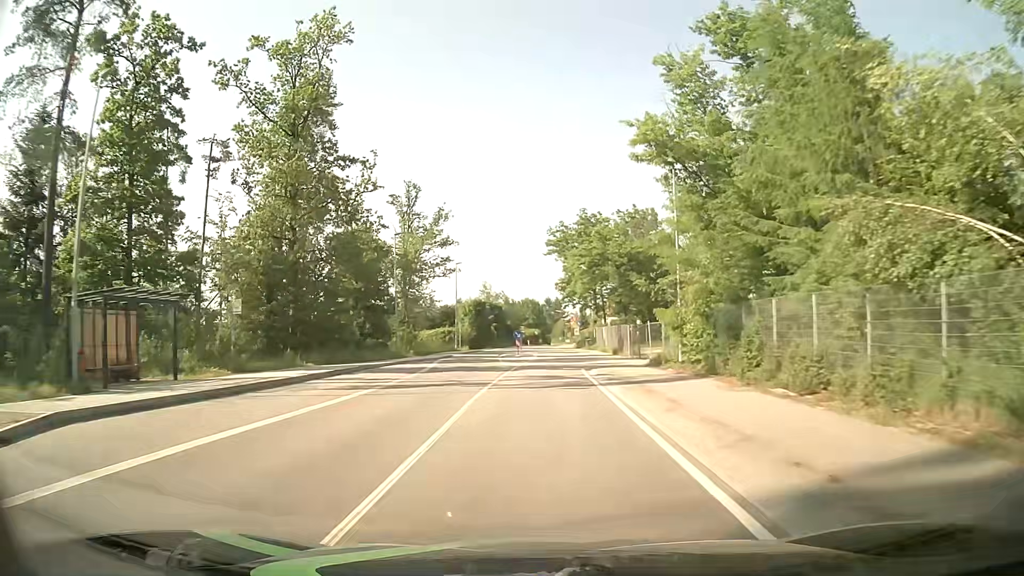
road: tertiary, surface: asphalt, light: Day
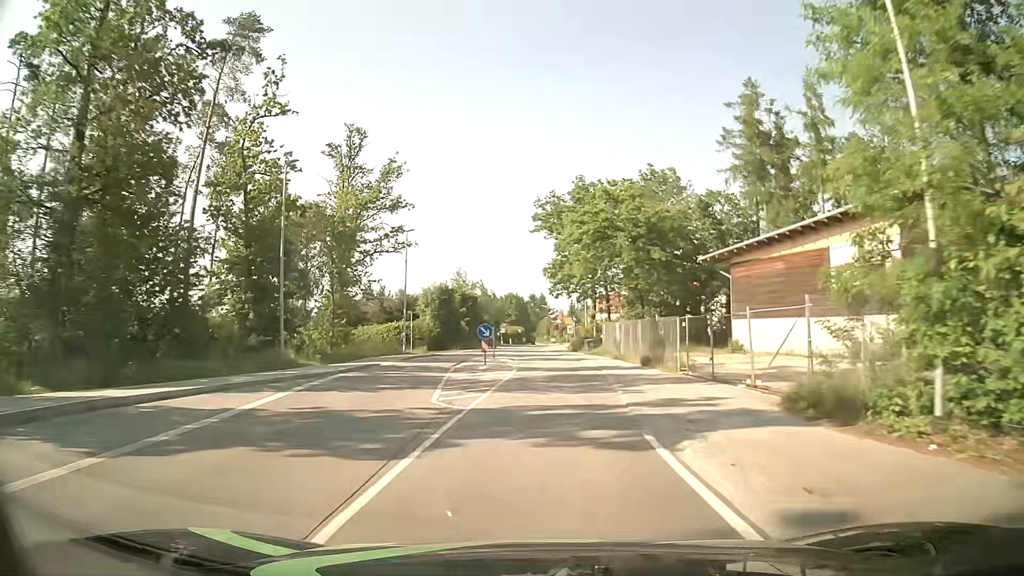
(+0.1, +18.4) m; +2°
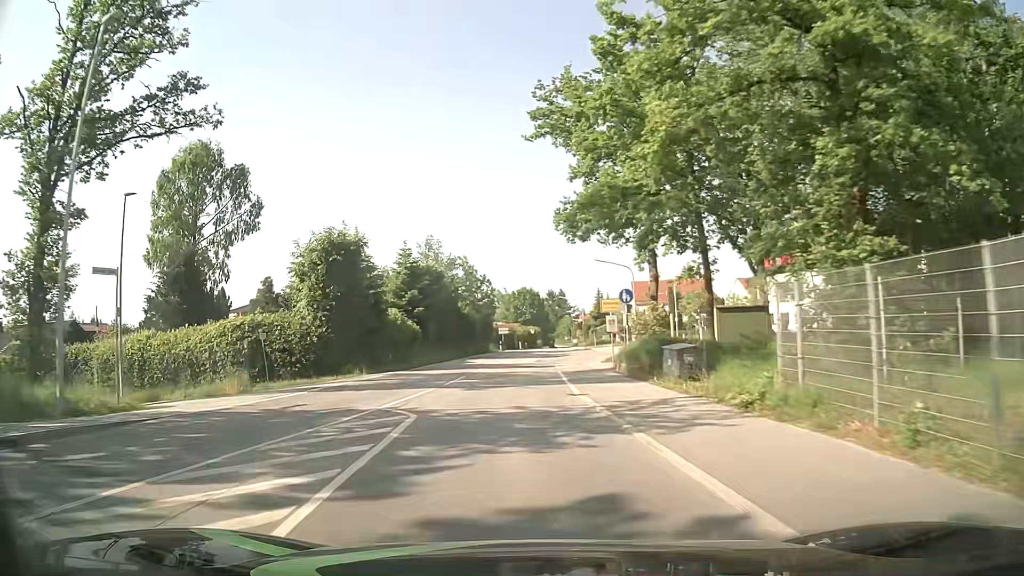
(+0.7, +33.8) m; -2°
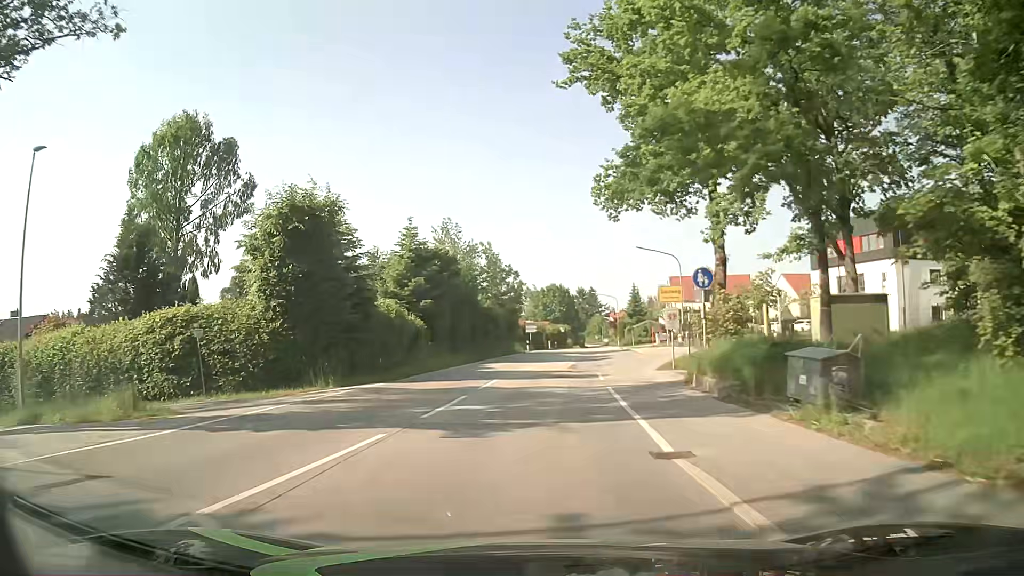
(-0.2, +8.0) m; -2°
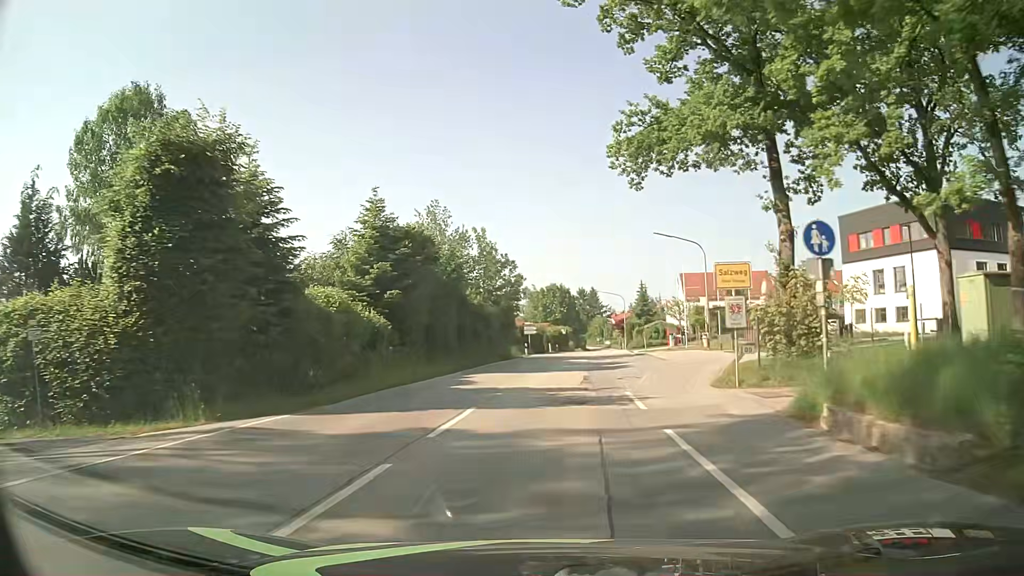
(-0.1, +7.9) m; 0°
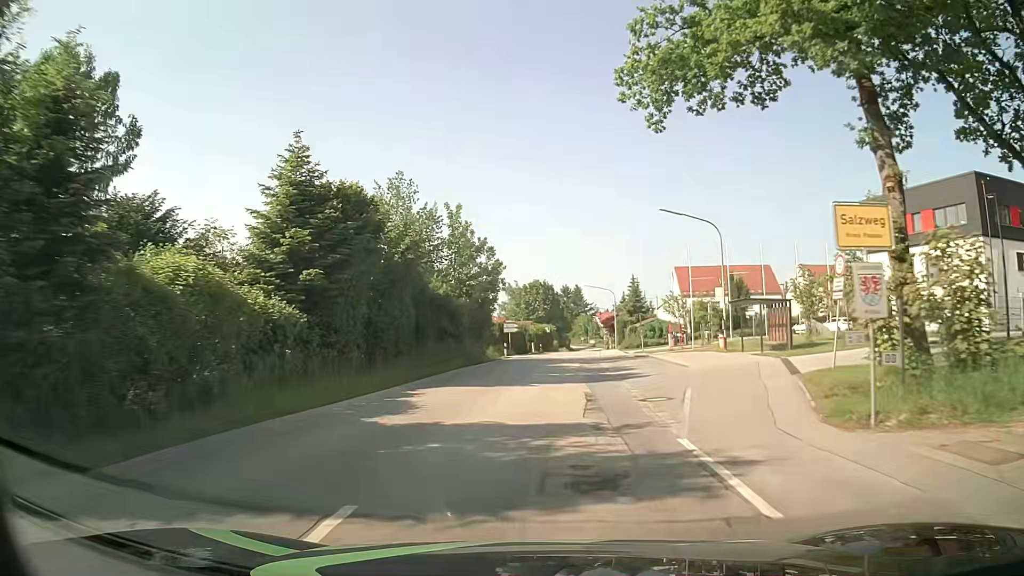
(+0.1, +7.9) m; +2°
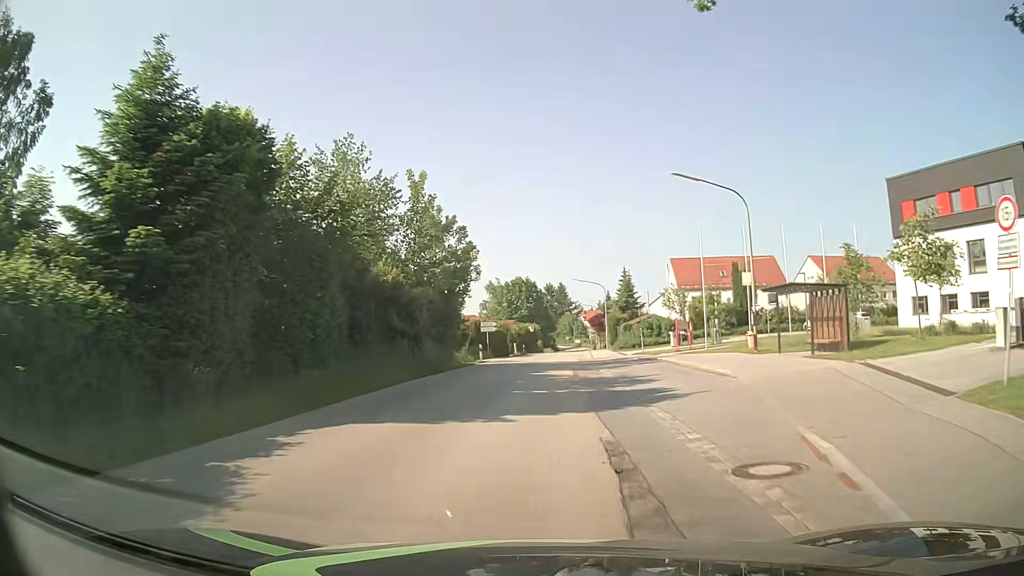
(+0.2, +7.8) m; +1°
